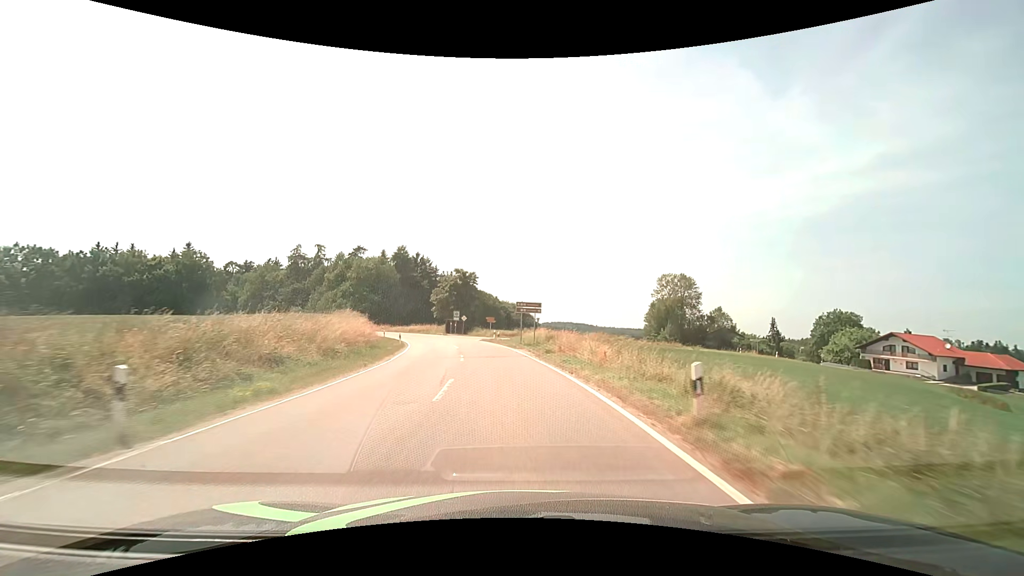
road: tertiary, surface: asphalt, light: Day
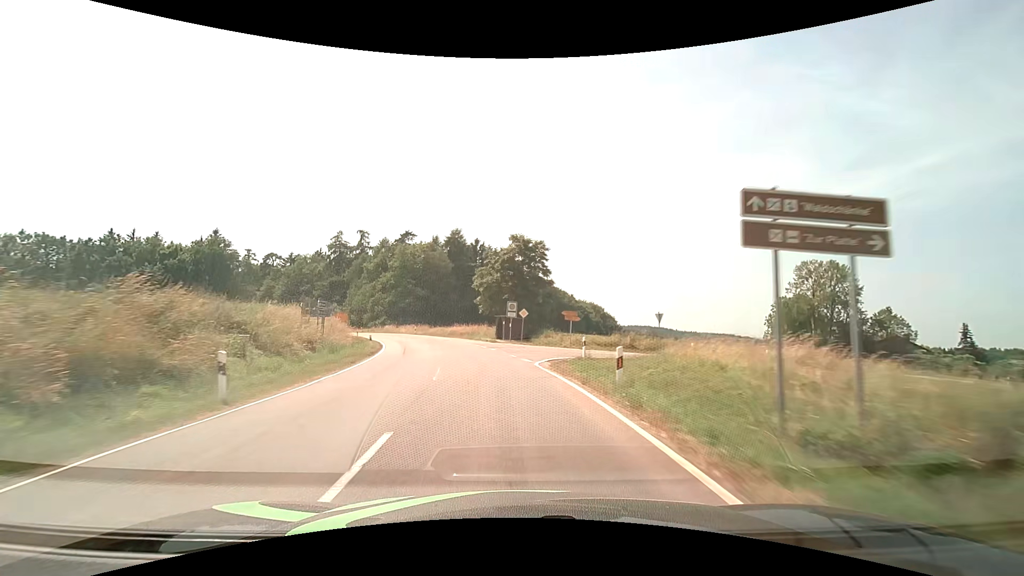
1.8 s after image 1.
(-1.9, +31.1) m; -8°
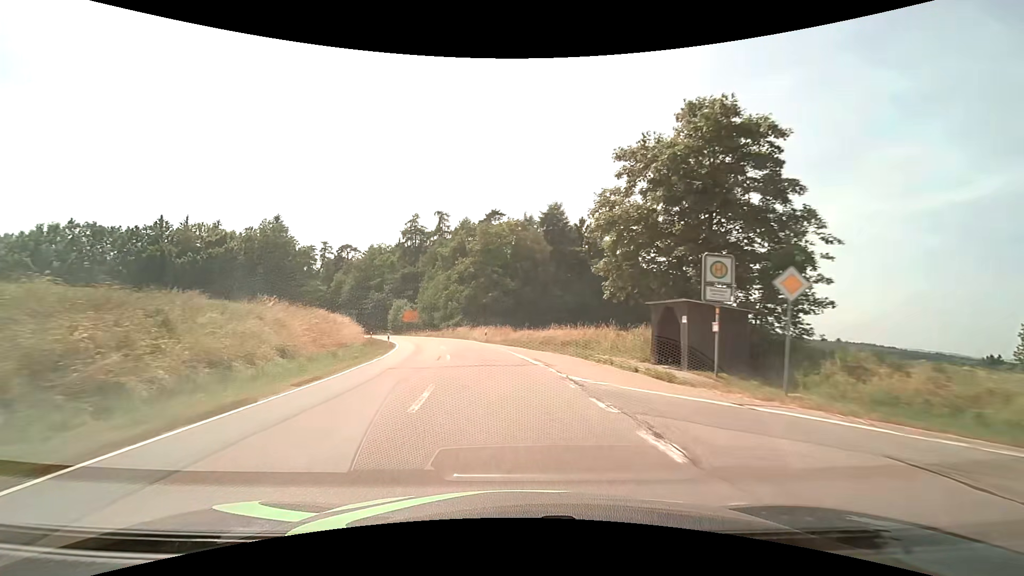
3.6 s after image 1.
(-3.0, +29.4) m; -12°
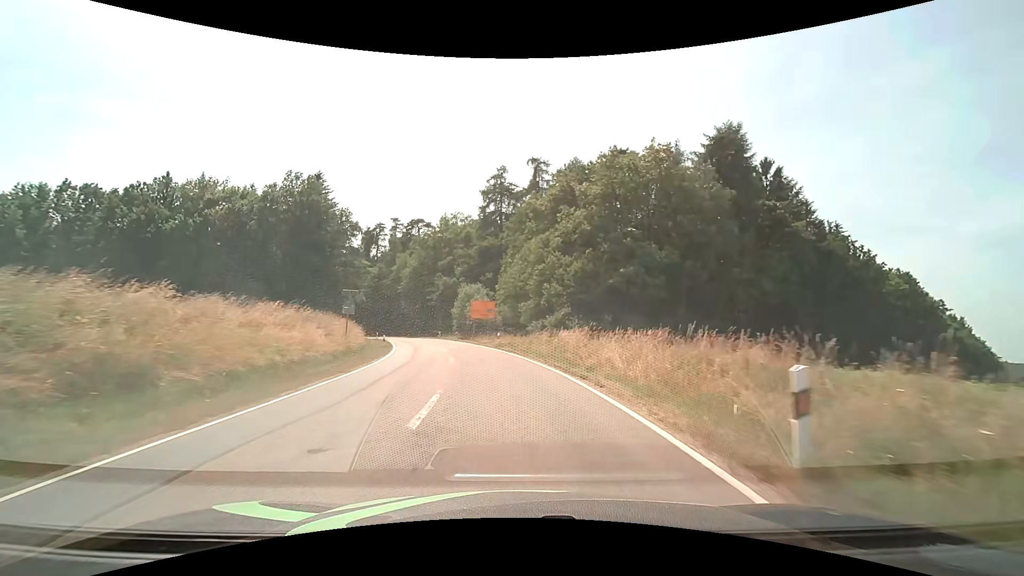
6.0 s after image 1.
(-4.0, +36.4) m; -12°
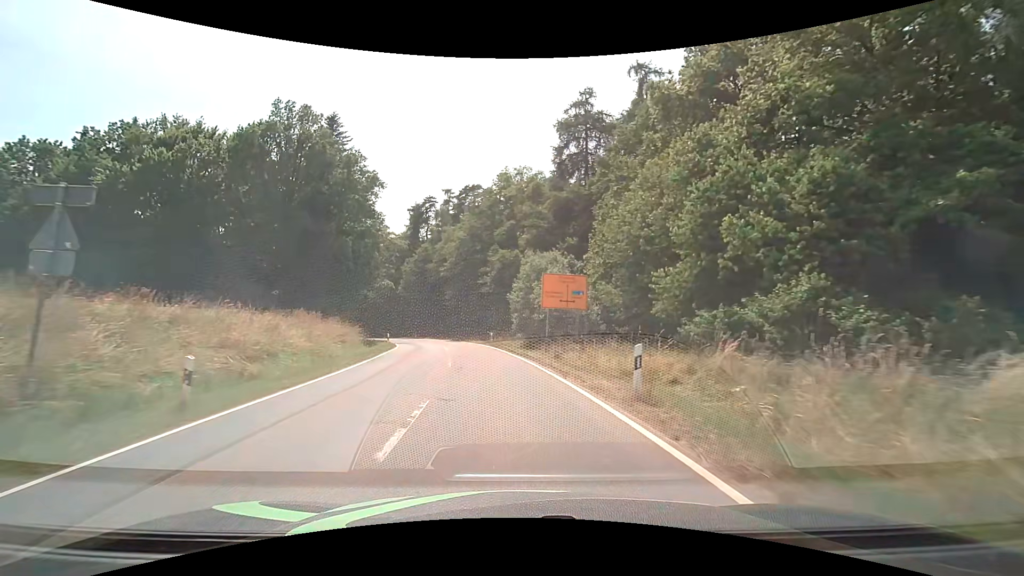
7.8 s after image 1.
(-2.0, +25.5) m; -9°
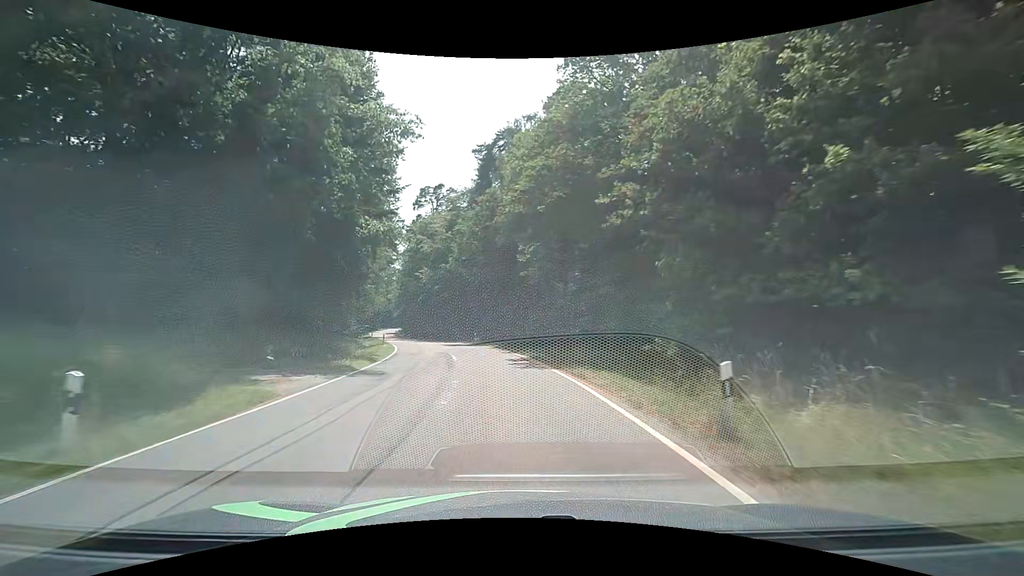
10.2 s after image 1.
(-3.1, +32.0) m; -11°
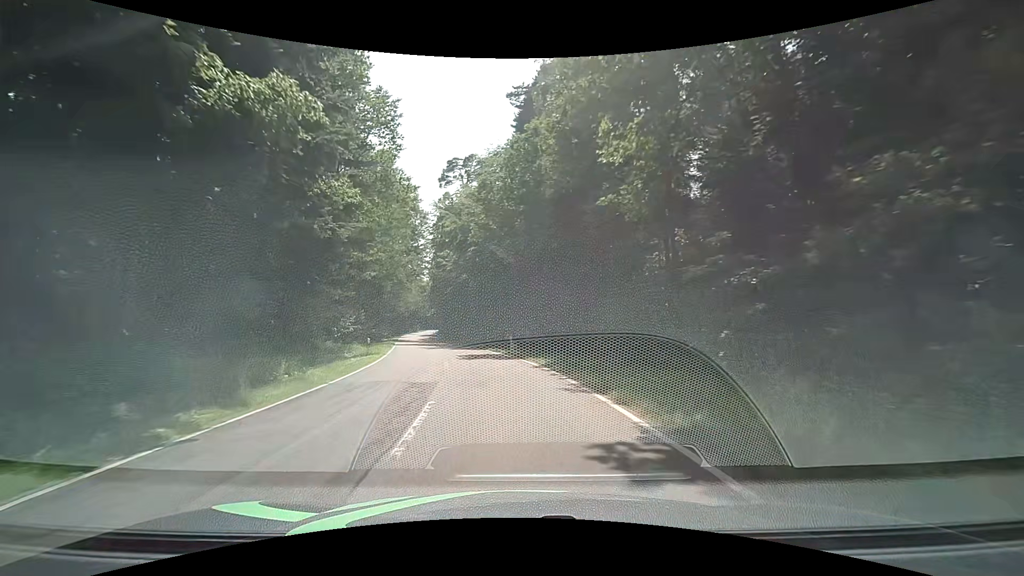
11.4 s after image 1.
(-0.5, +15.4) m; -5°
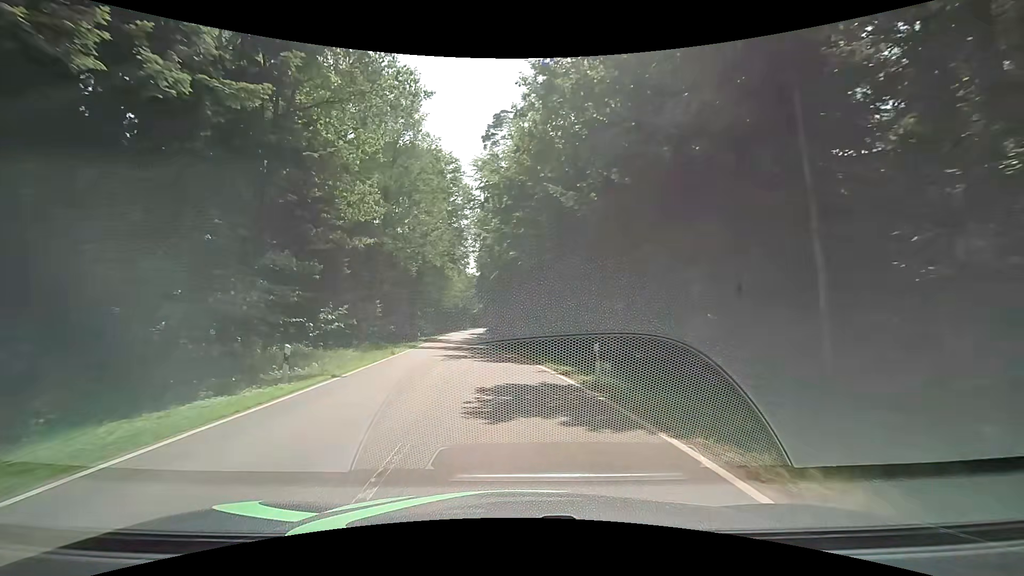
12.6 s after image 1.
(-0.8, +15.0) m; -6°
(0, +10) (-1, +20) (-3, +30) (-4, +40) (-5, +50) (-7, +60) (-8, +70) (-9, +79) (-10, +89) (-12, +99) m
